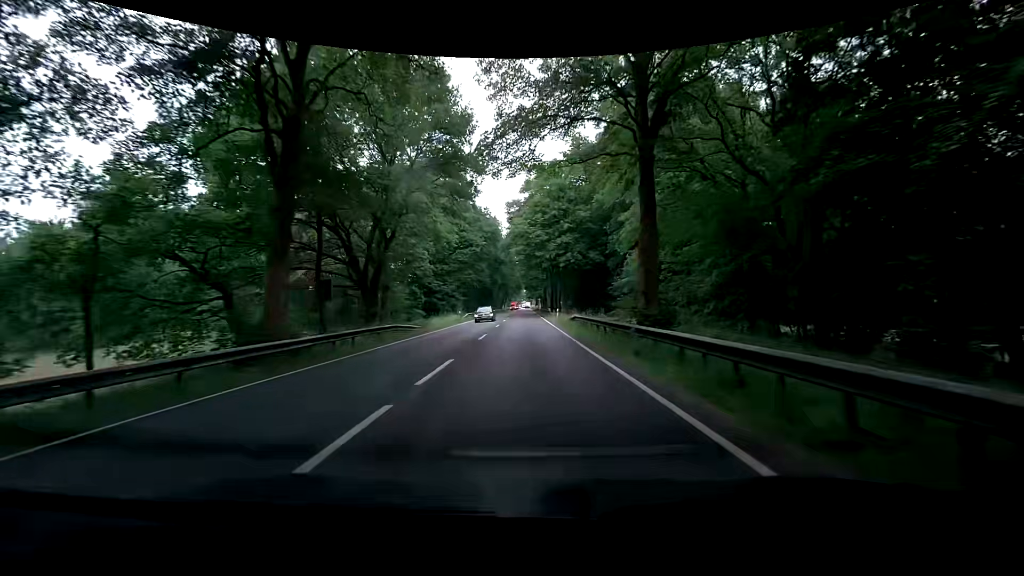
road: primary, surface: asphalt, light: Day
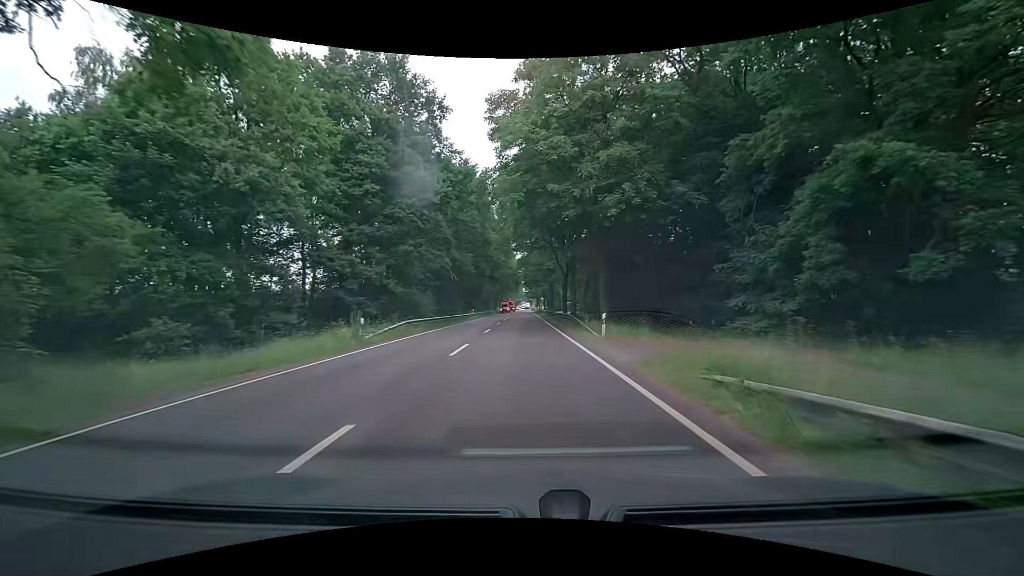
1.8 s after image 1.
(+0.2, +31.2) m; 0°
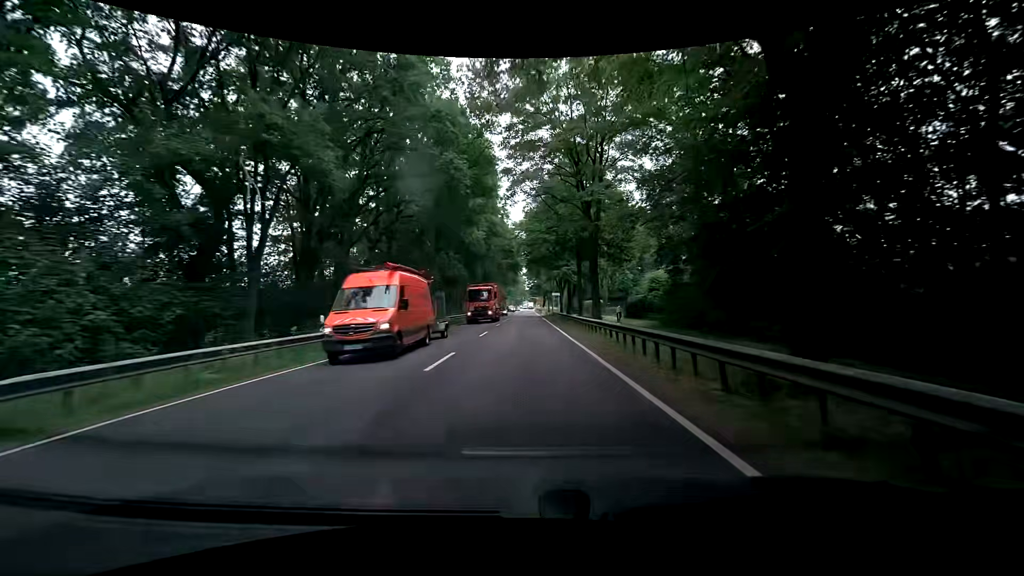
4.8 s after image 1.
(+0.3, +51.5) m; +1°
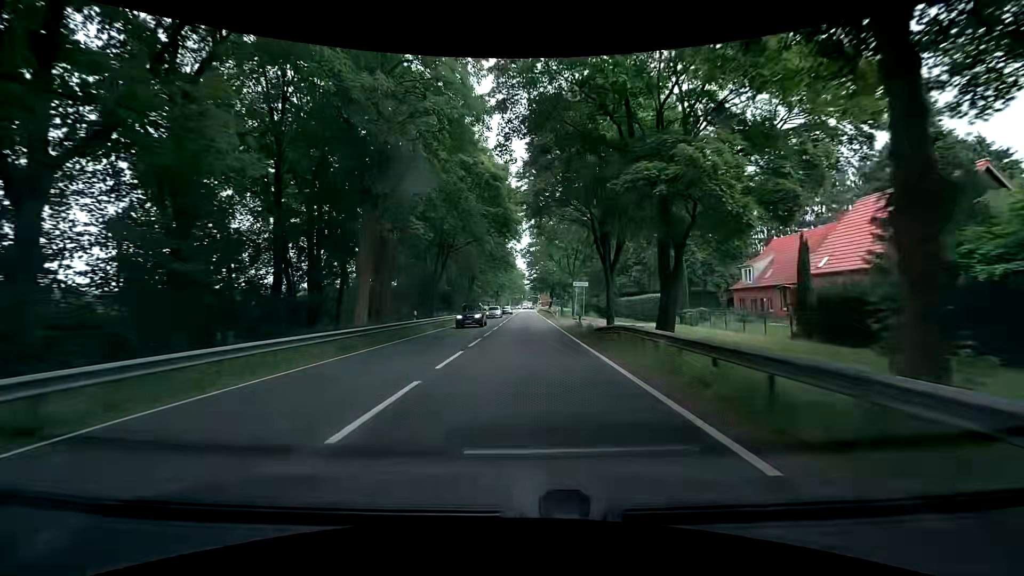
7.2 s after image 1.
(-0.4, +40.9) m; -1°
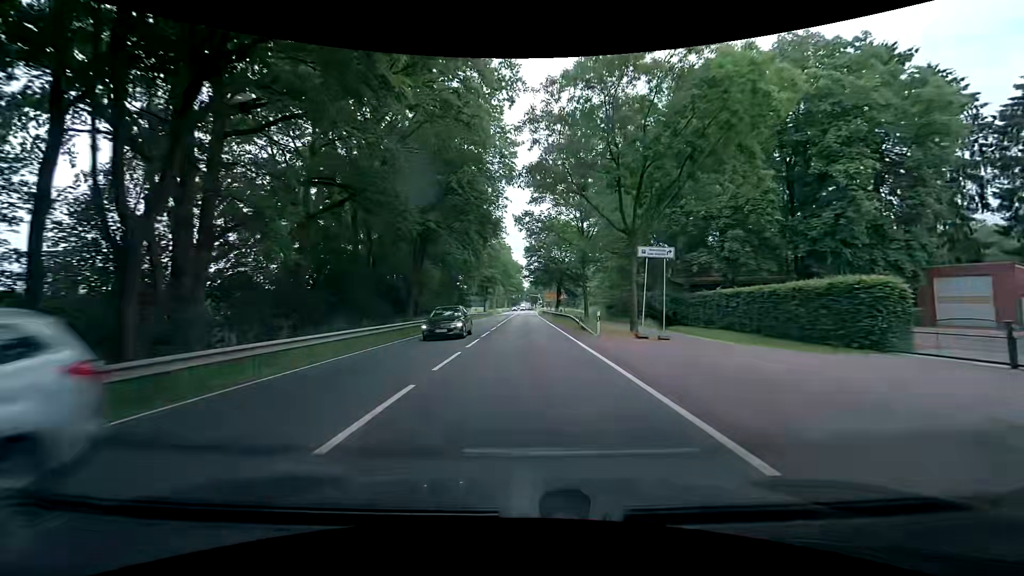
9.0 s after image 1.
(+0.4, +30.5) m; 0°
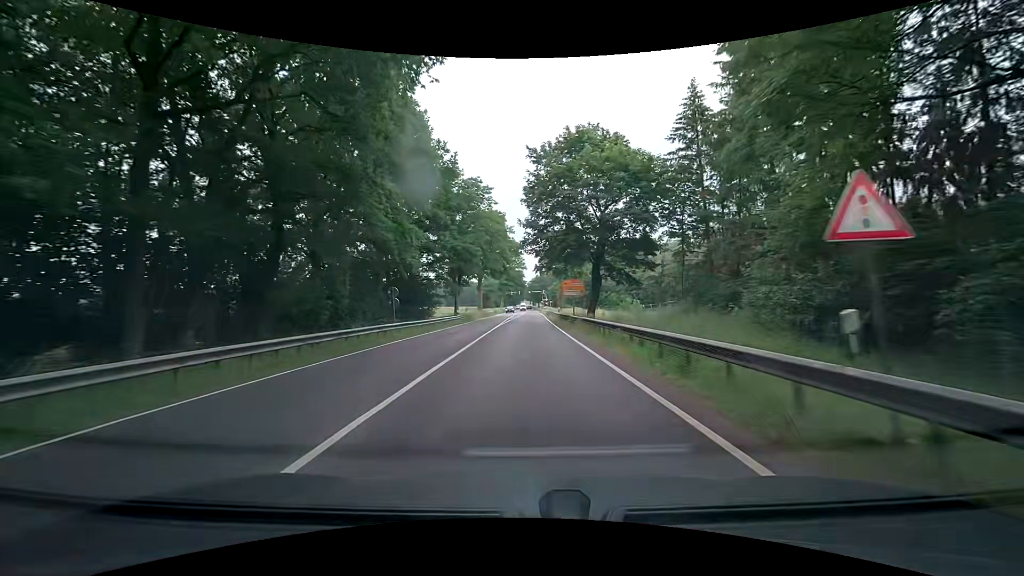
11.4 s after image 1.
(+0.6, +40.6) m; +1°
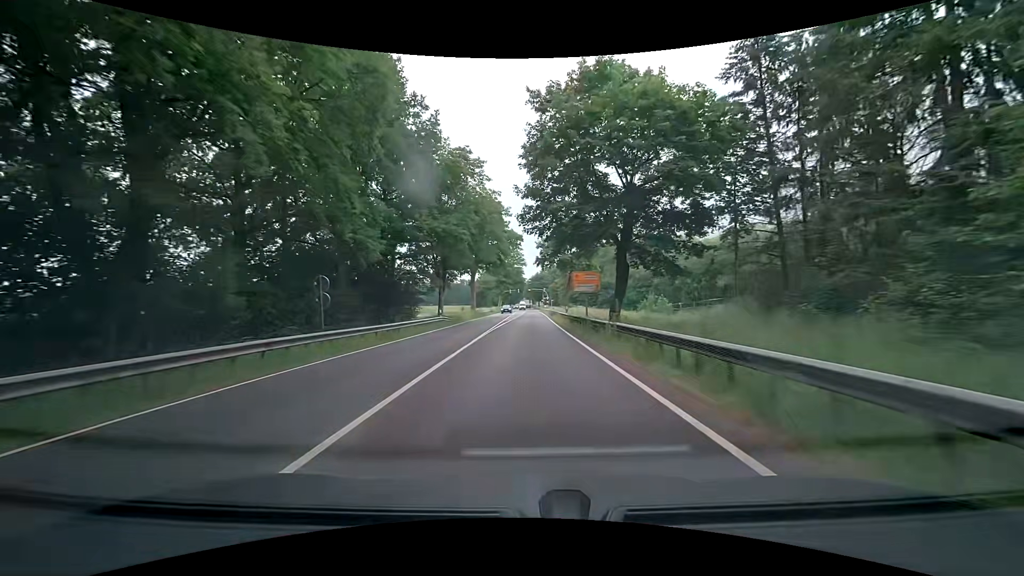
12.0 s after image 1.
(-0.1, +10.1) m; 0°
